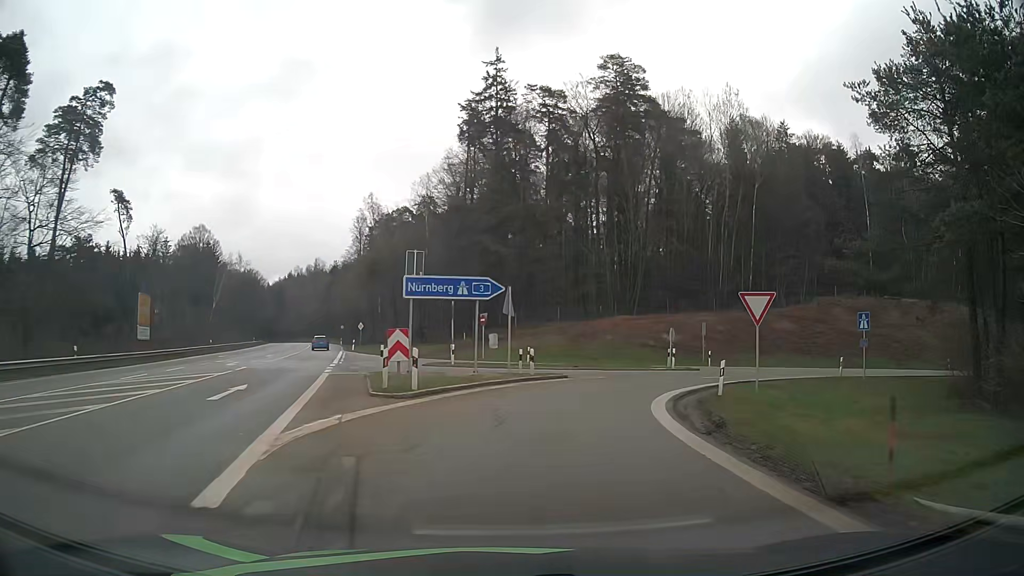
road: motorway_link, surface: asphalt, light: Day
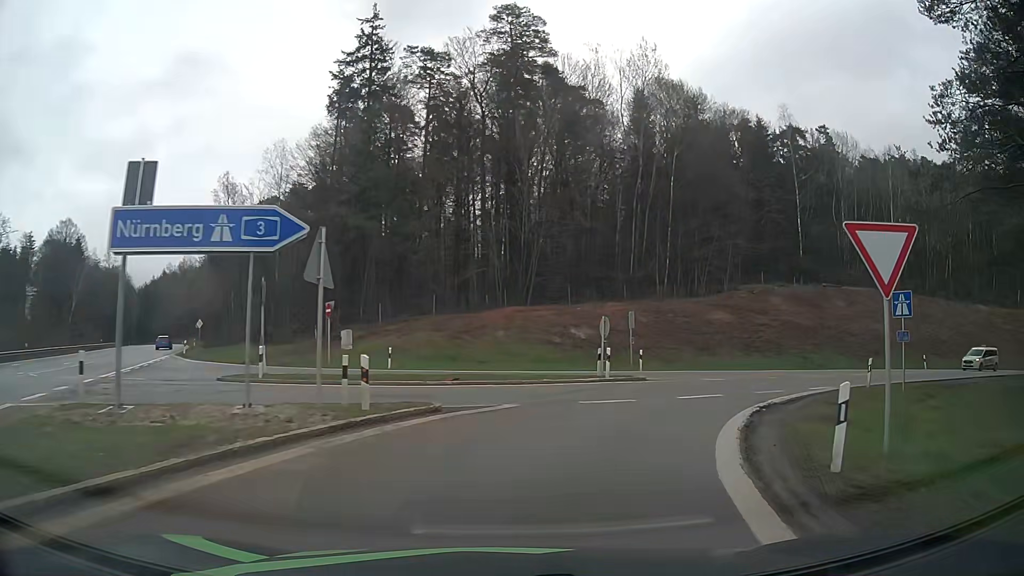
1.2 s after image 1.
(+0.9, +12.4) m; +9°
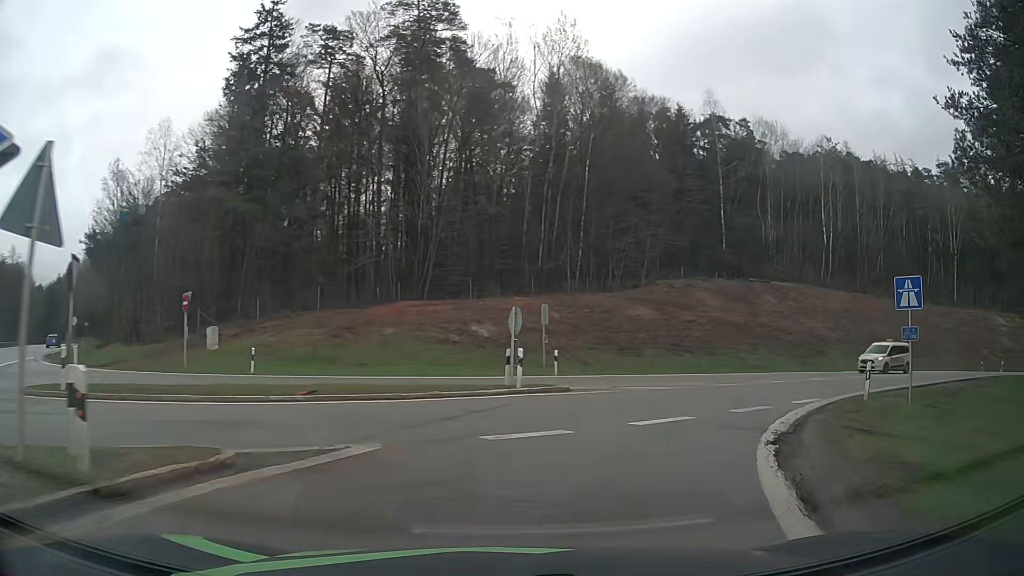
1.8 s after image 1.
(+0.4, +5.7) m; +8°
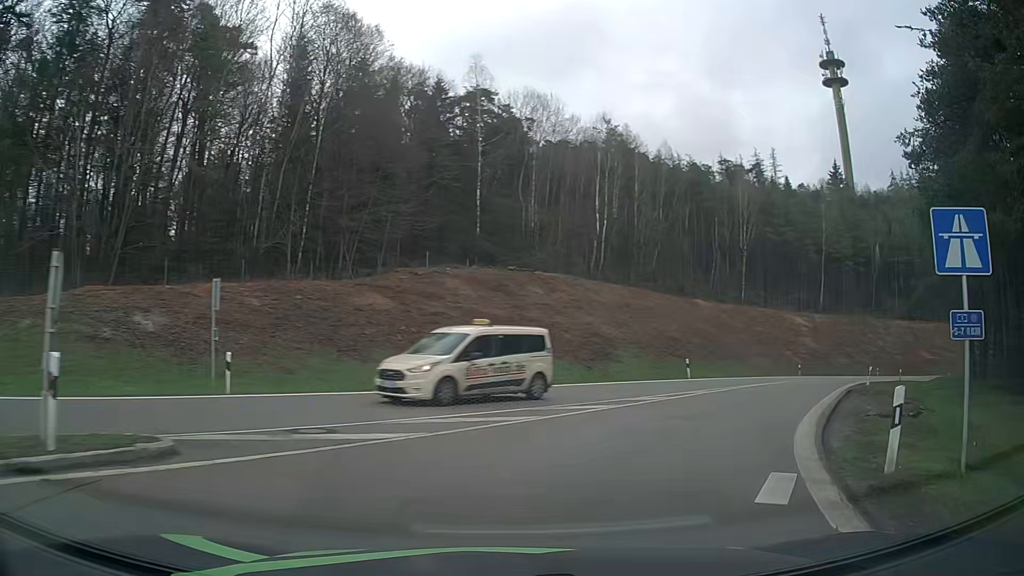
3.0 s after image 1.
(+2.0, +10.7) m; +22°
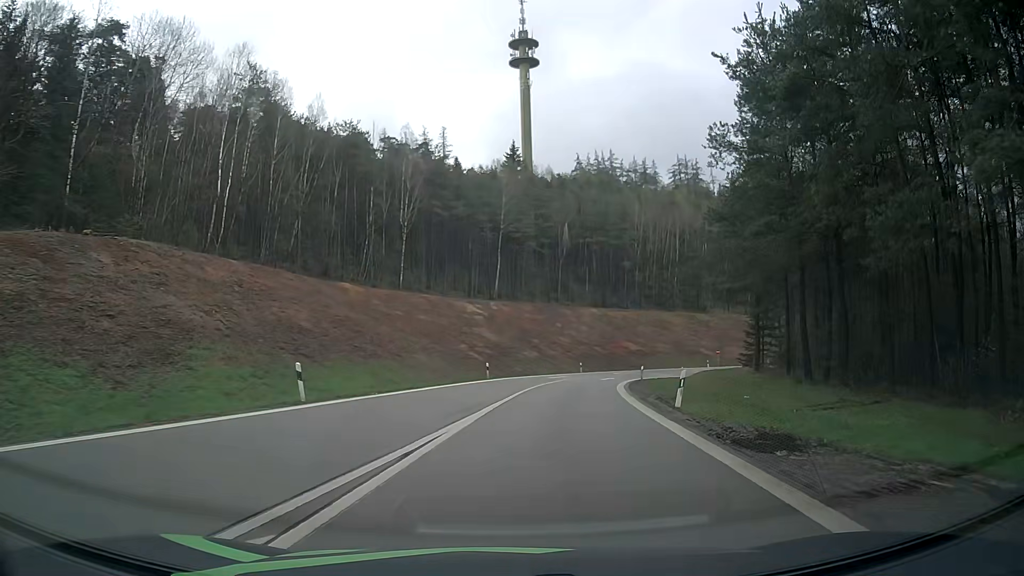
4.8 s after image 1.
(+5.2, +17.2) m; +30°
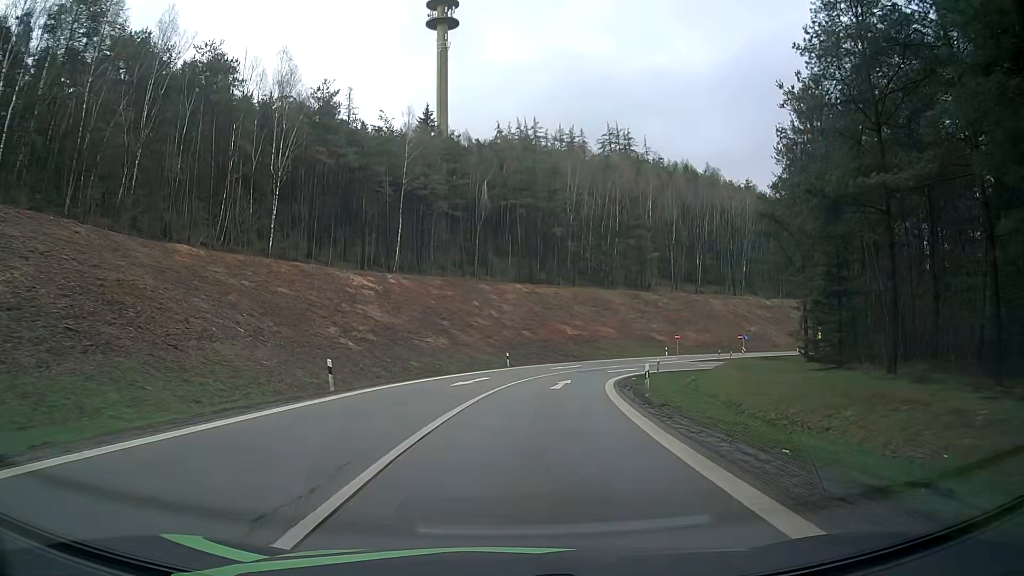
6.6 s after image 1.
(+1.8, +22.1) m; +7°
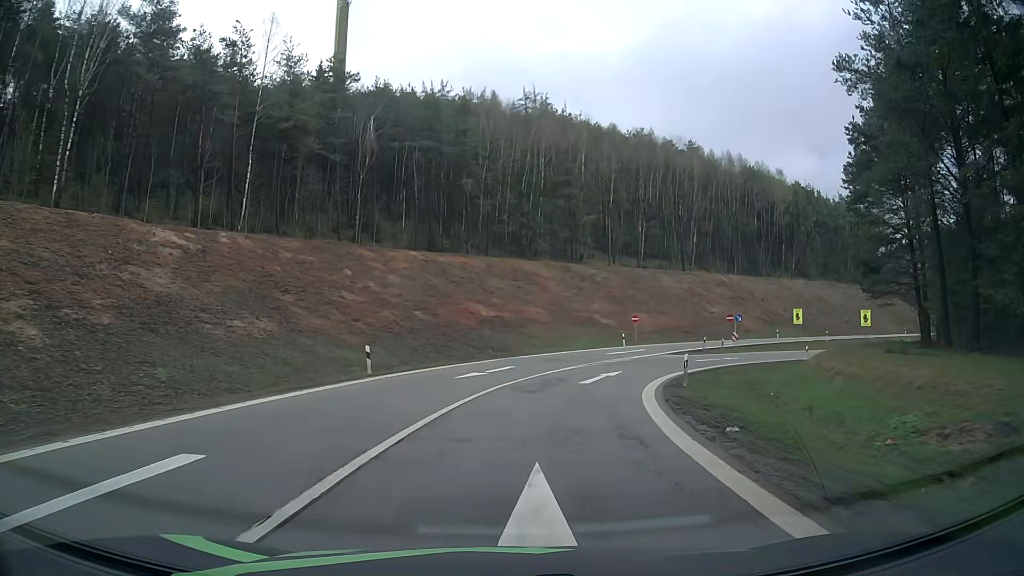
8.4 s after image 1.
(+1.5, +24.7) m; +8°
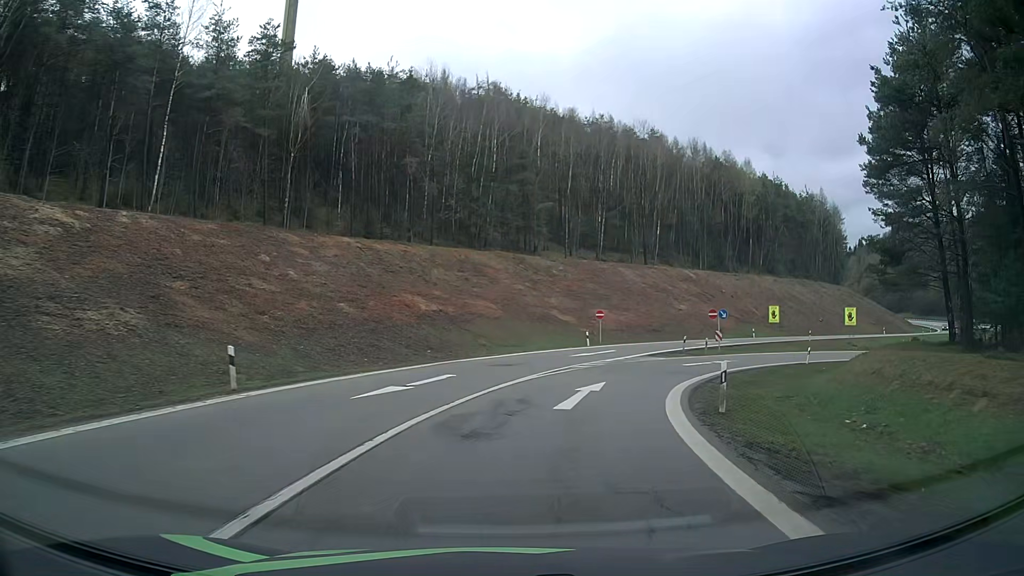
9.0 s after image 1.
(+0.3, +8.3) m; +4°
(+1, +10) (+3, +20) (+7, +29) (+13, +37) (+20, +44) (+29, +49) (+38, +52) (+48, +53) (+58, +52) (+68, +49) m
